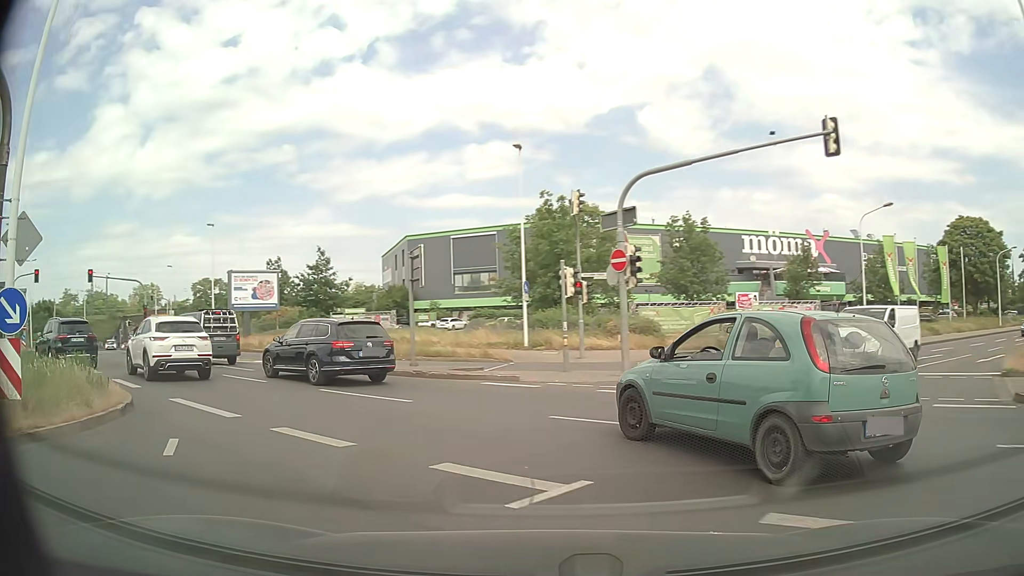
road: primary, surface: asphalt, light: Day
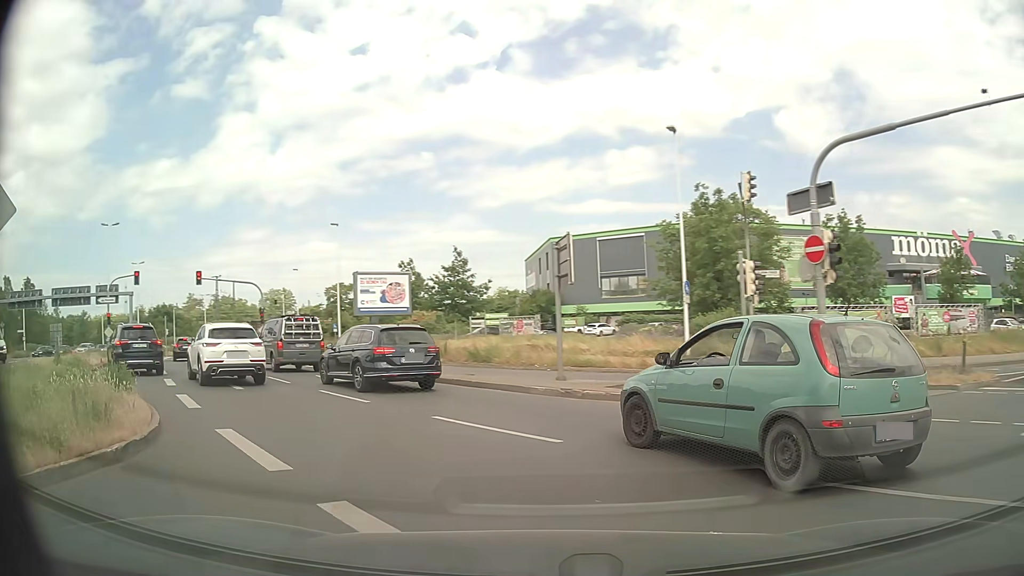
(-0.4, +3.7) m; -13°
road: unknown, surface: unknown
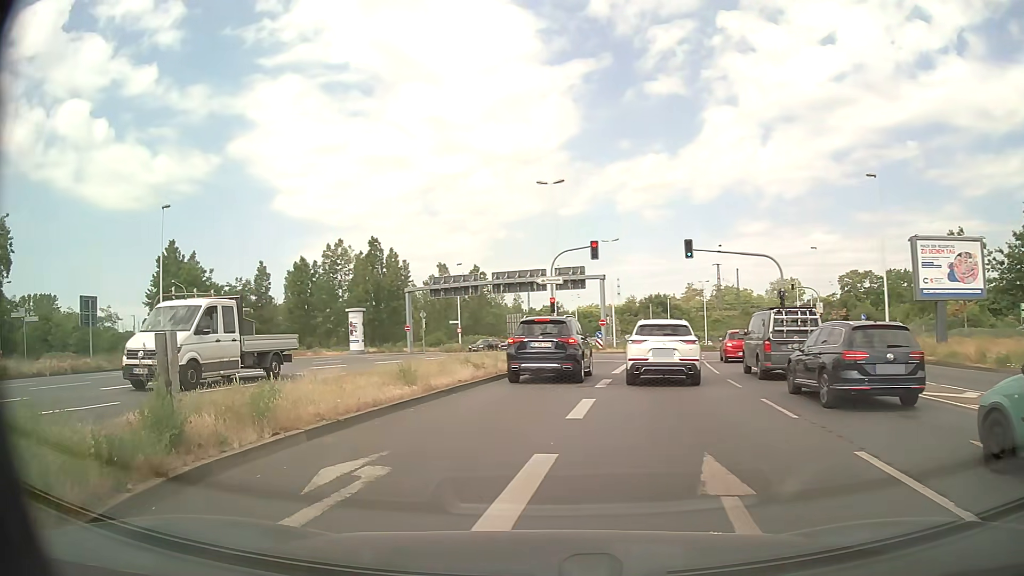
(-5.2, +13.1) m; -43°
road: primary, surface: asphalt
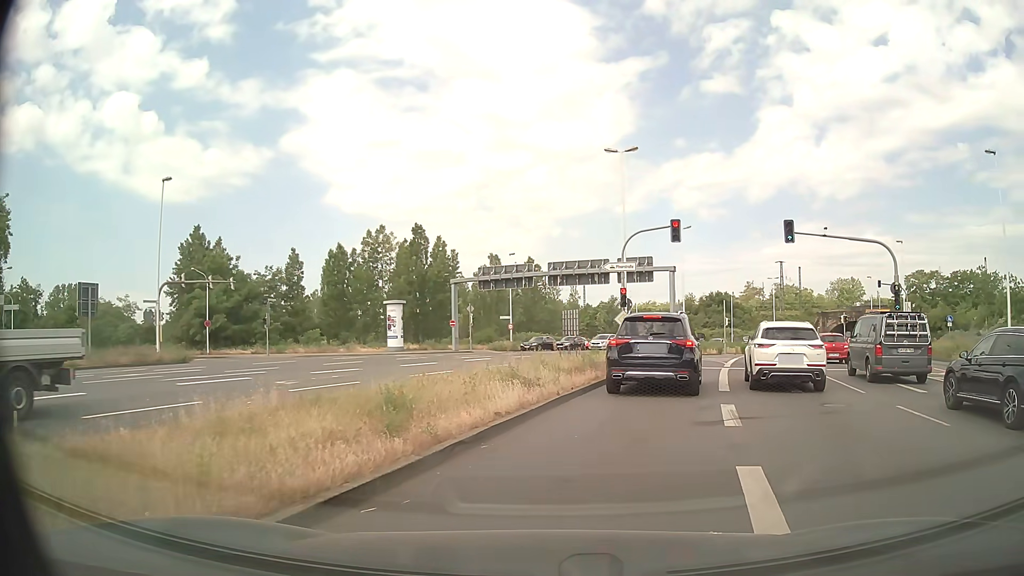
(-0.4, +6.6) m; -4°
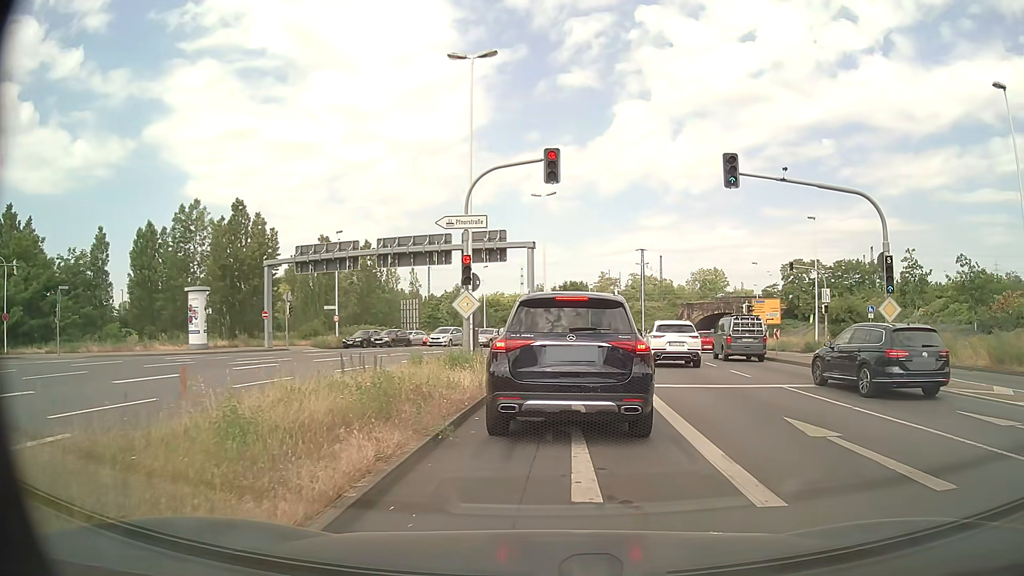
(+0.9, +10.5) m; +13°
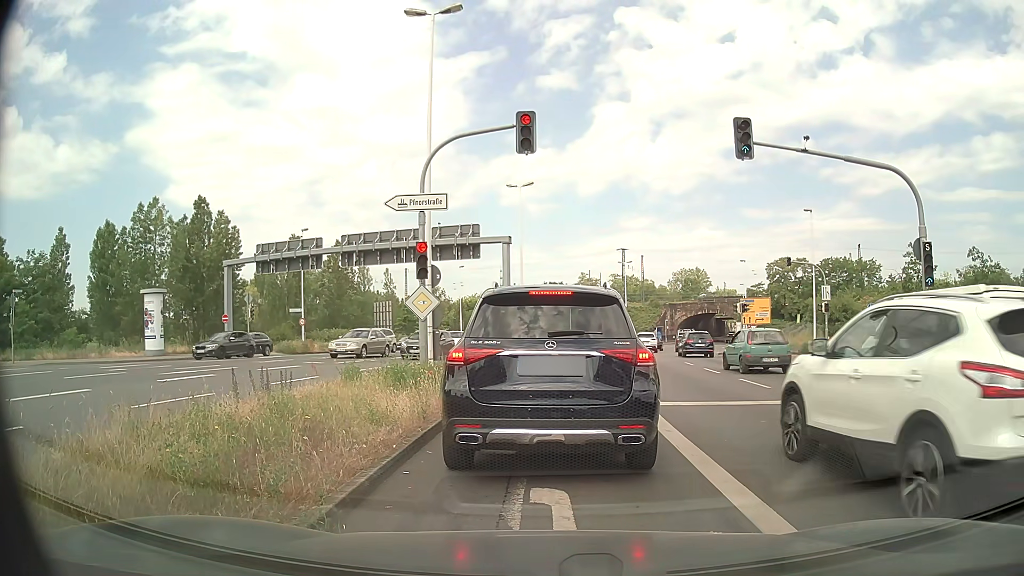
(+0.1, +3.2) m; +2°
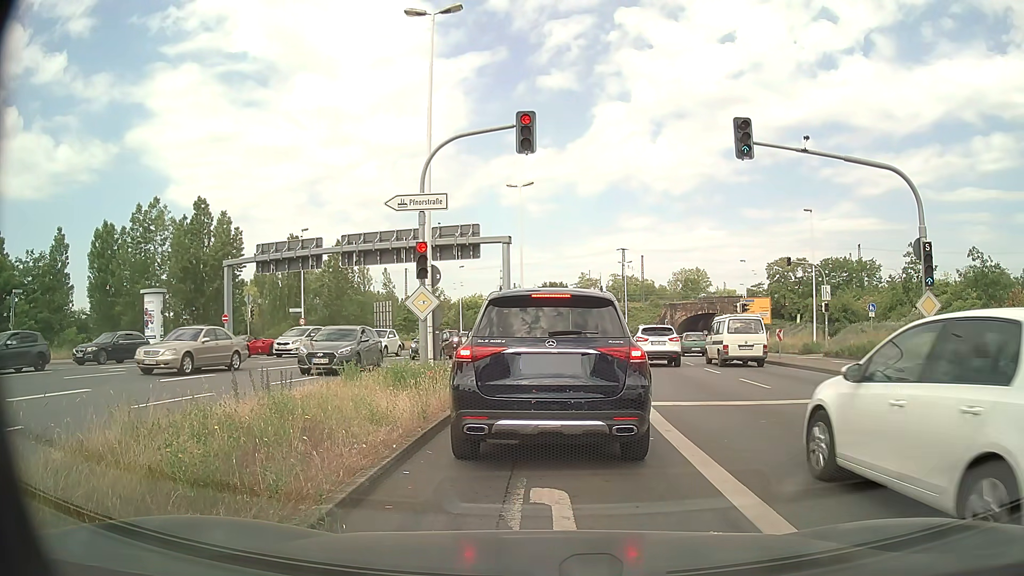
(0.0, 0.0) m; 0°
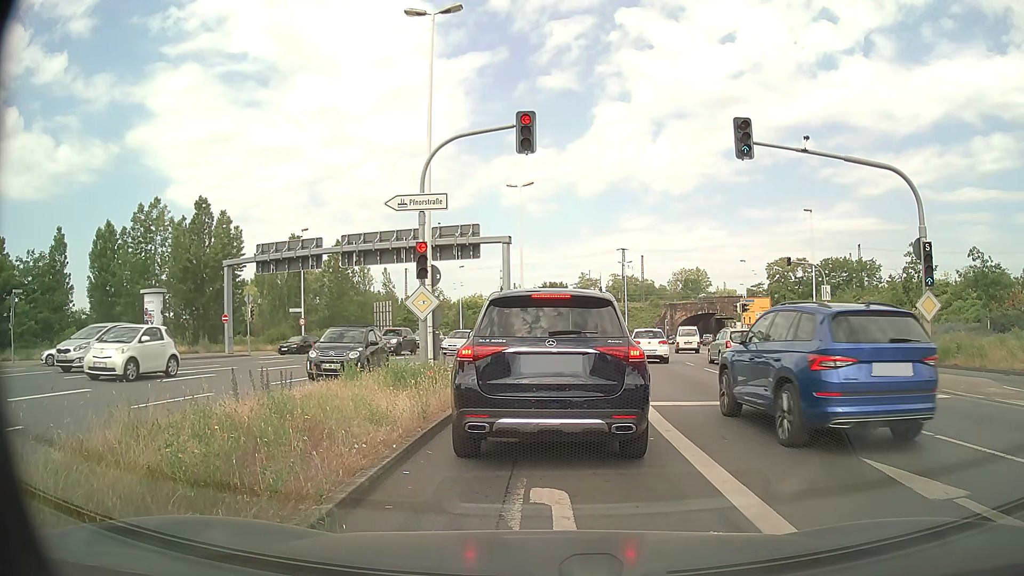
(0.0, 0.0) m; 0°
(0, +10) (0, +20) (-5, +29) (-14, +33) (-24, +33) (-33, +31) (-43, +30) (-53, +28) (-63, +26) (-73, +24) m
